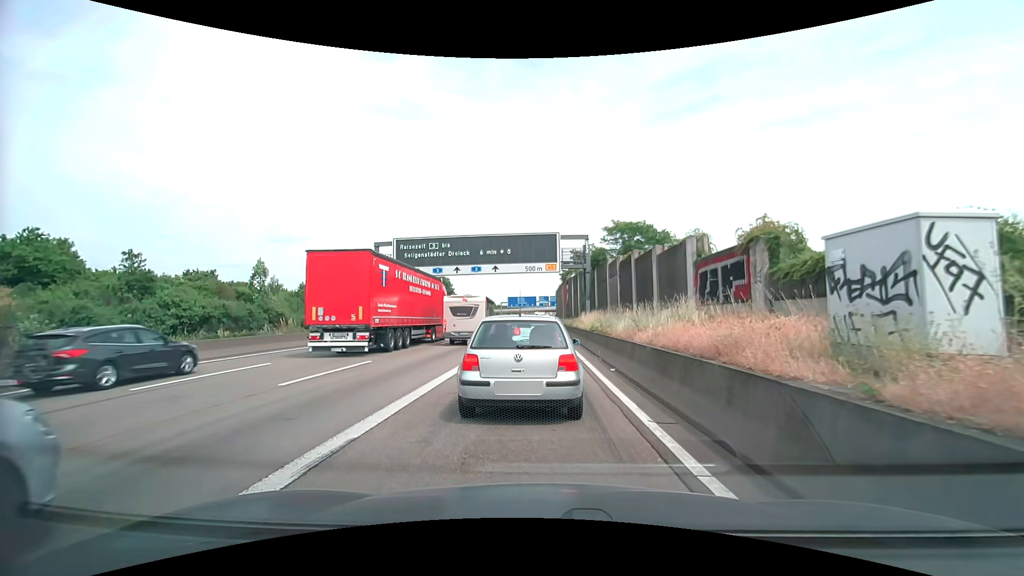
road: motorway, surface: asphalt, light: Day
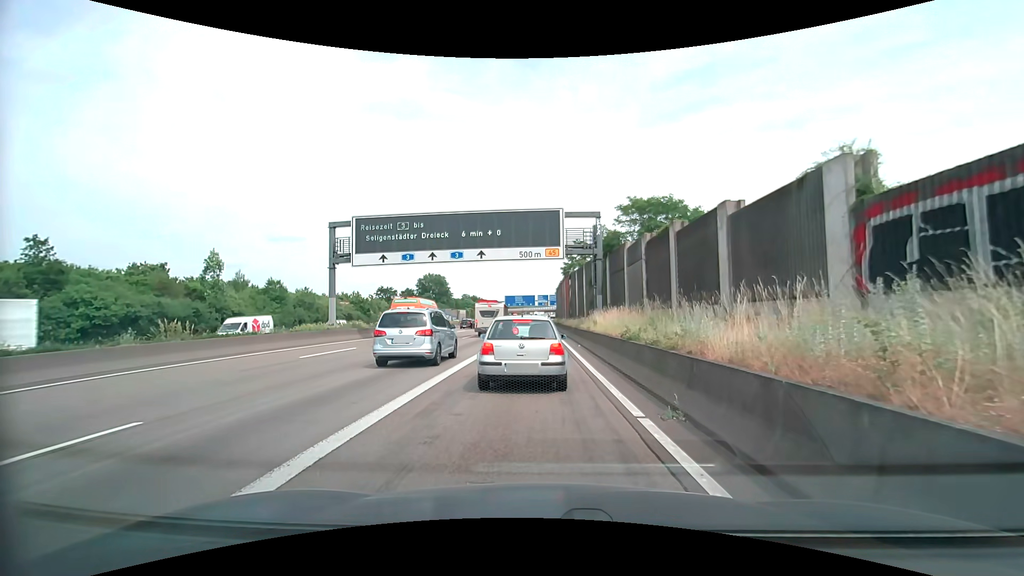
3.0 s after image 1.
(0.0, +9.8) m; 0°
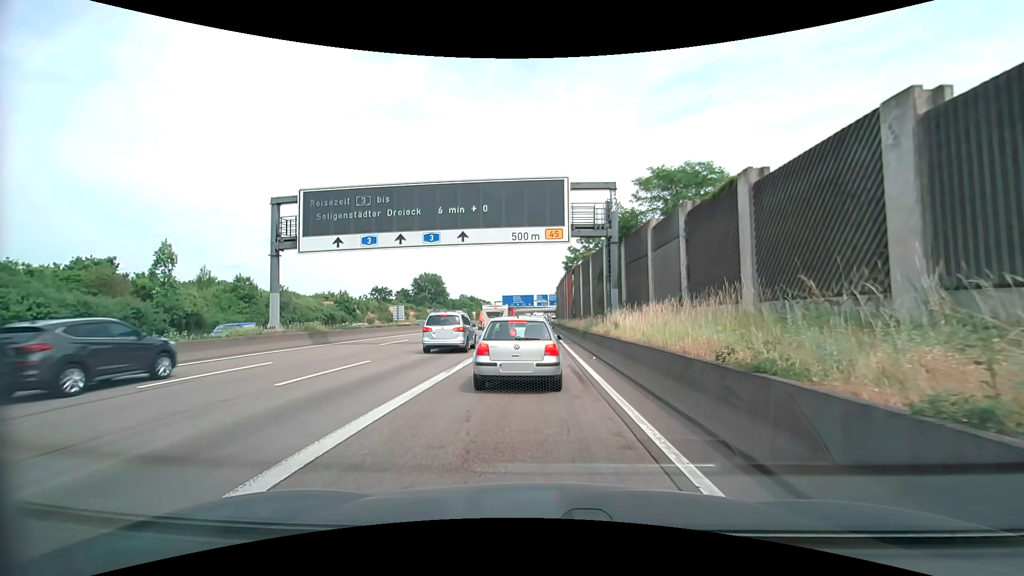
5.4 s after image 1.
(0.0, +7.9) m; +1°
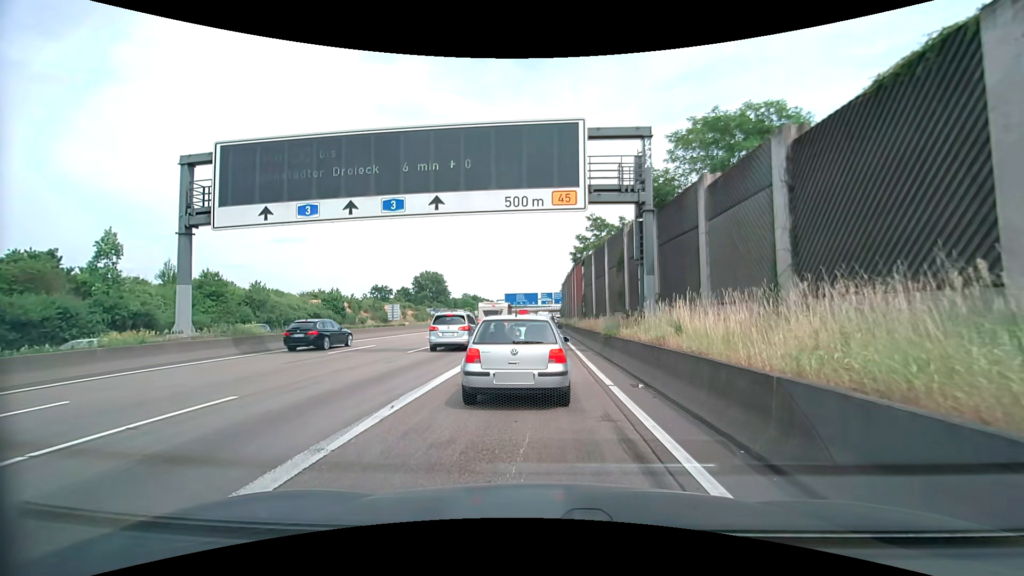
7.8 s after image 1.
(-0.1, +7.8) m; -1°
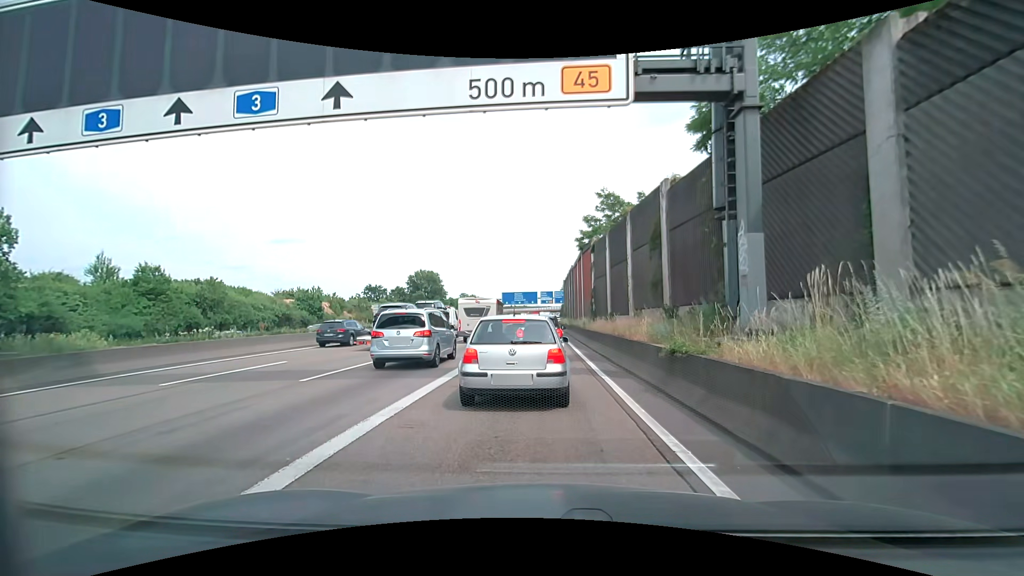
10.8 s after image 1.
(0.0, +9.6) m; 0°
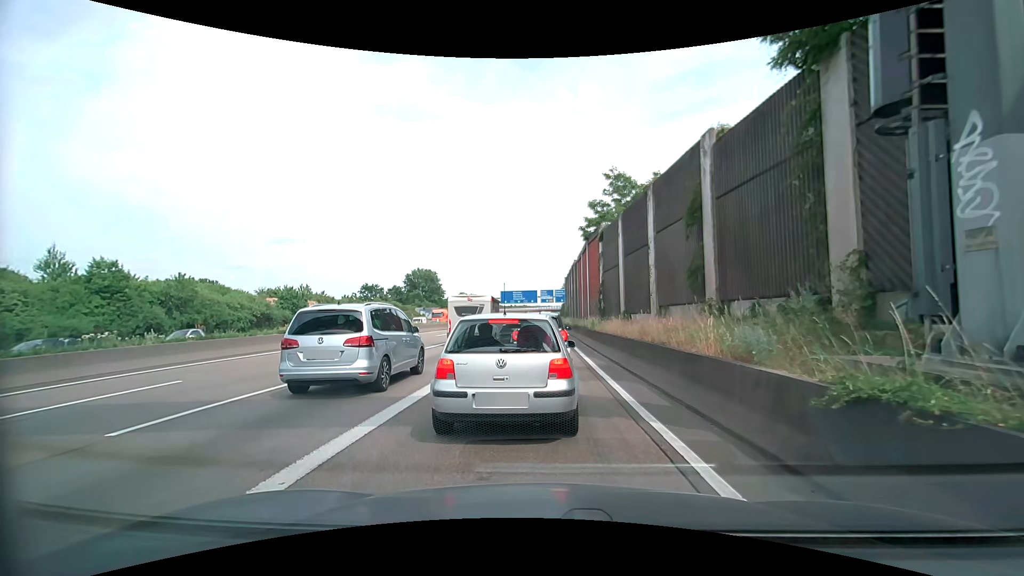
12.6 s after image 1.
(0.0, +5.3) m; 0°
